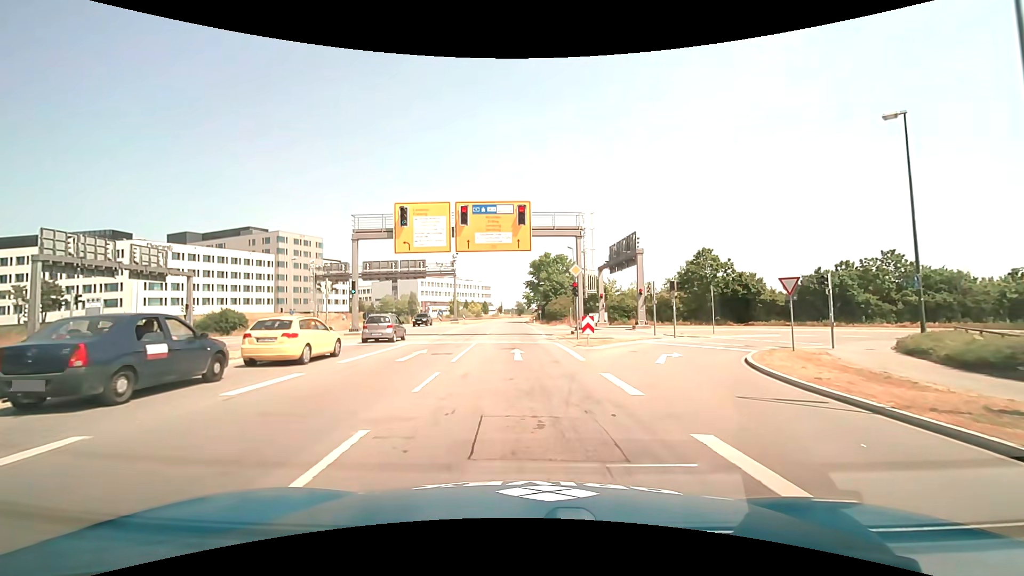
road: primary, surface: asphalt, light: Day
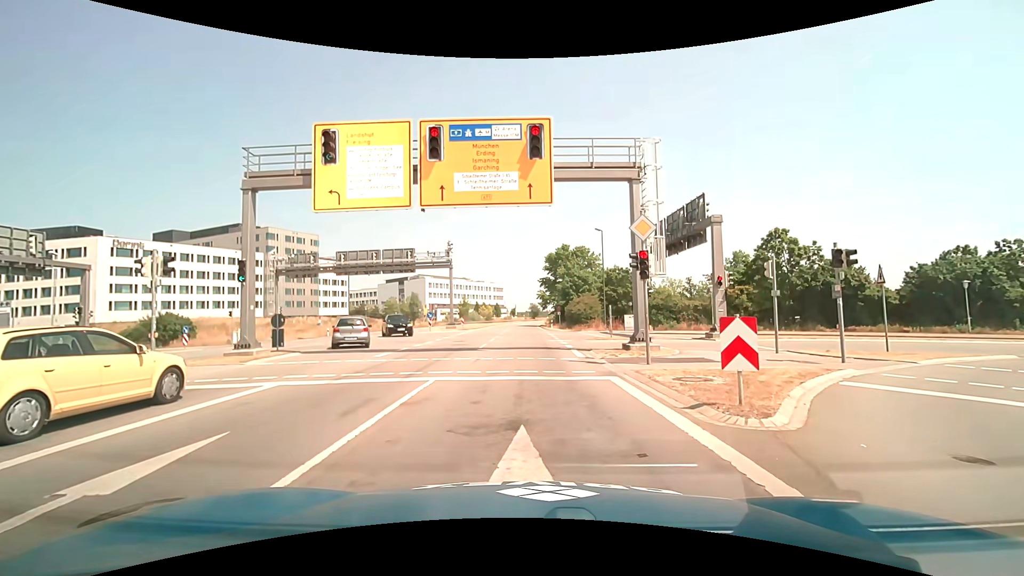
(-0.2, +13.7) m; -2°
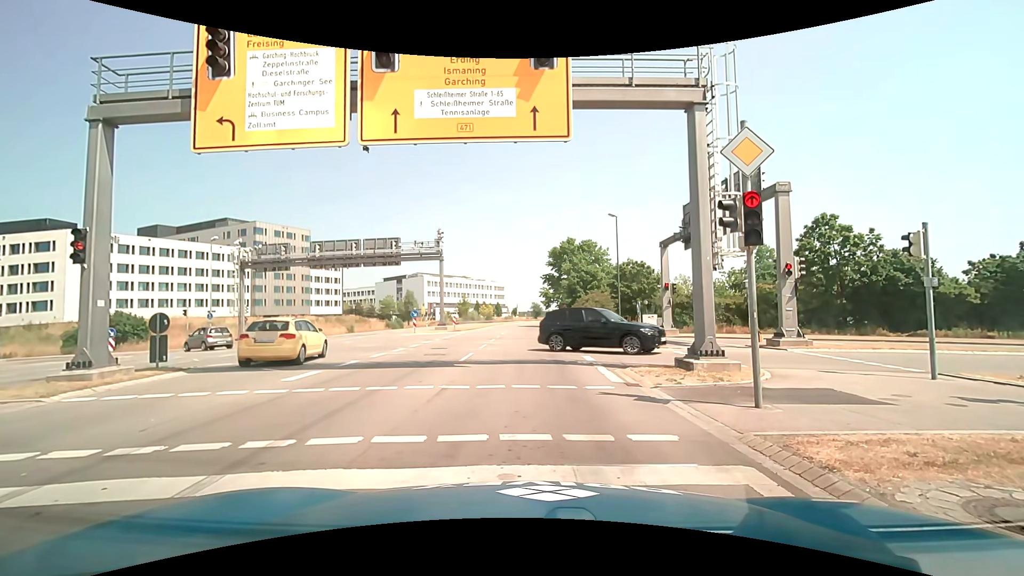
(0.0, +6.4) m; 0°
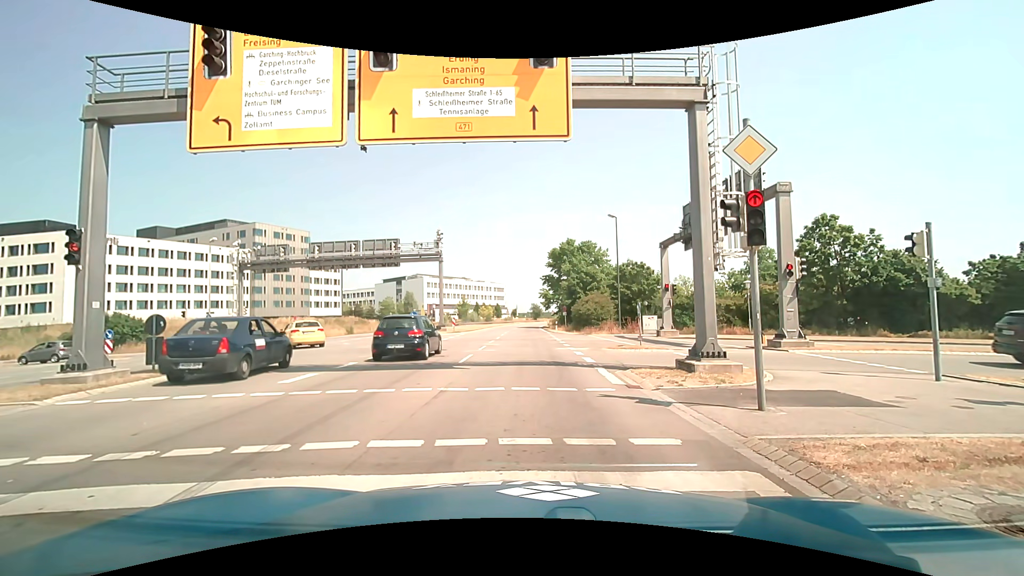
(0.0, +0.2) m; 0°
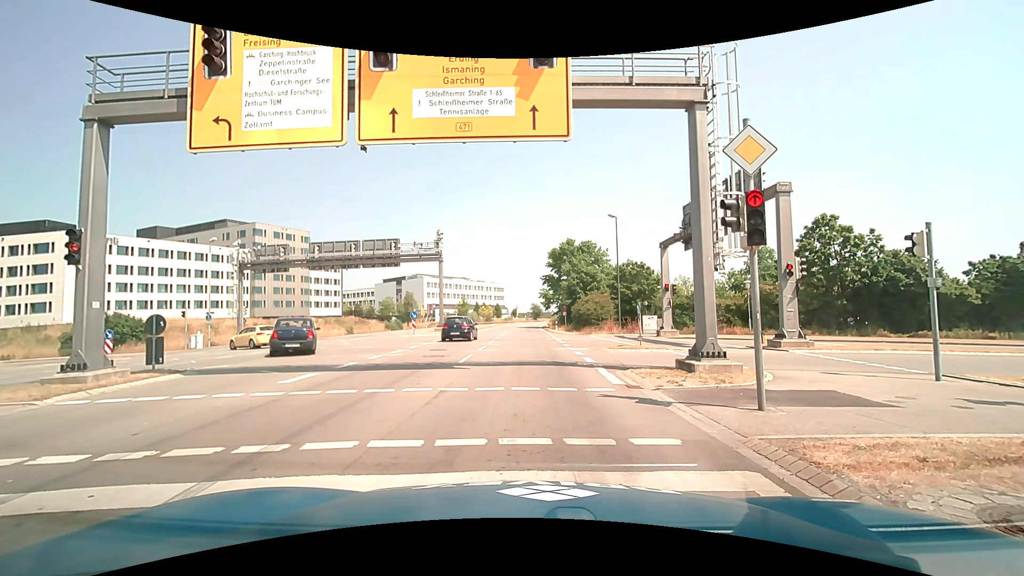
(0.0, 0.0) m; 0°
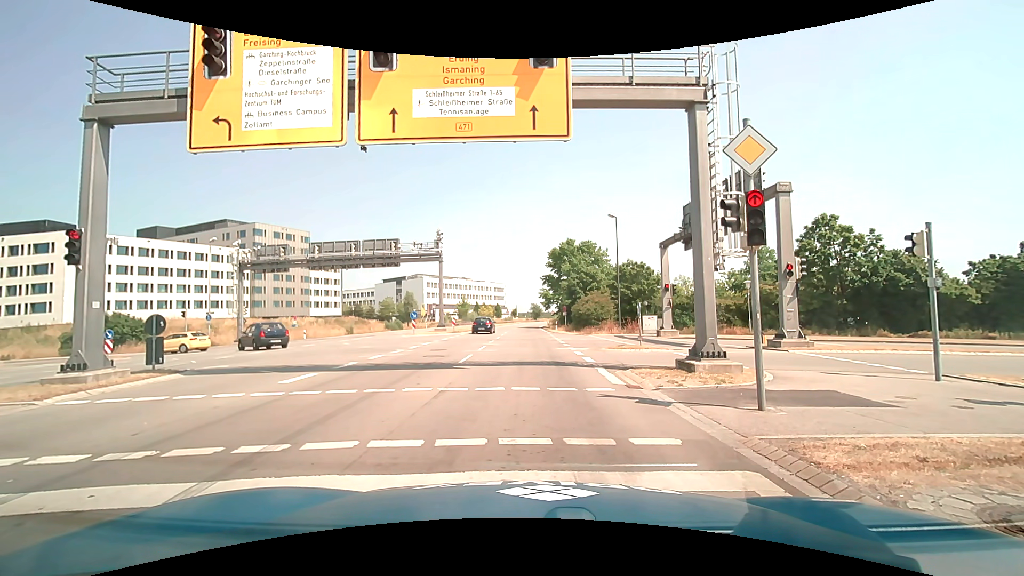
(0.0, 0.0) m; 0°
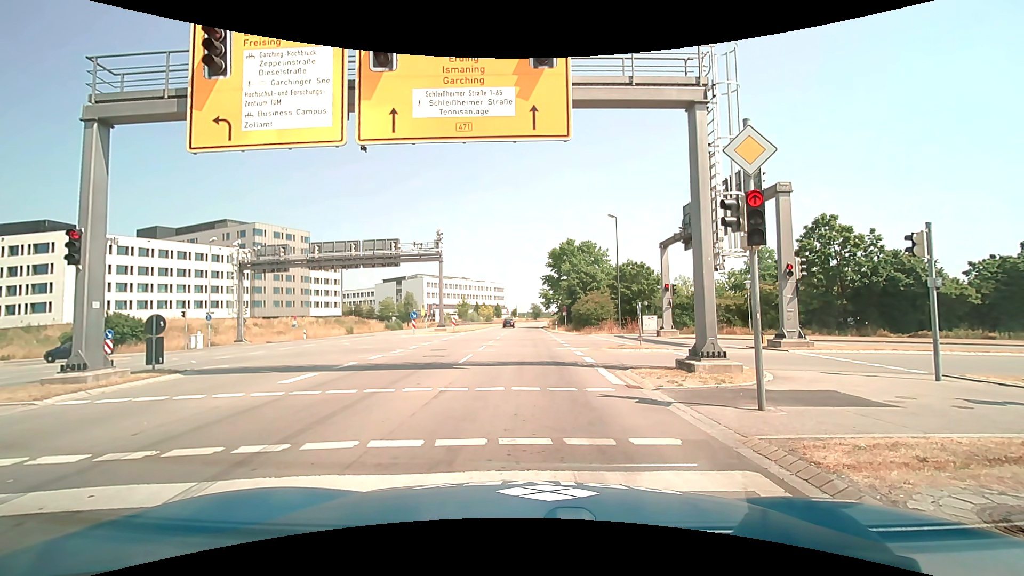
(0.0, 0.0) m; 0°
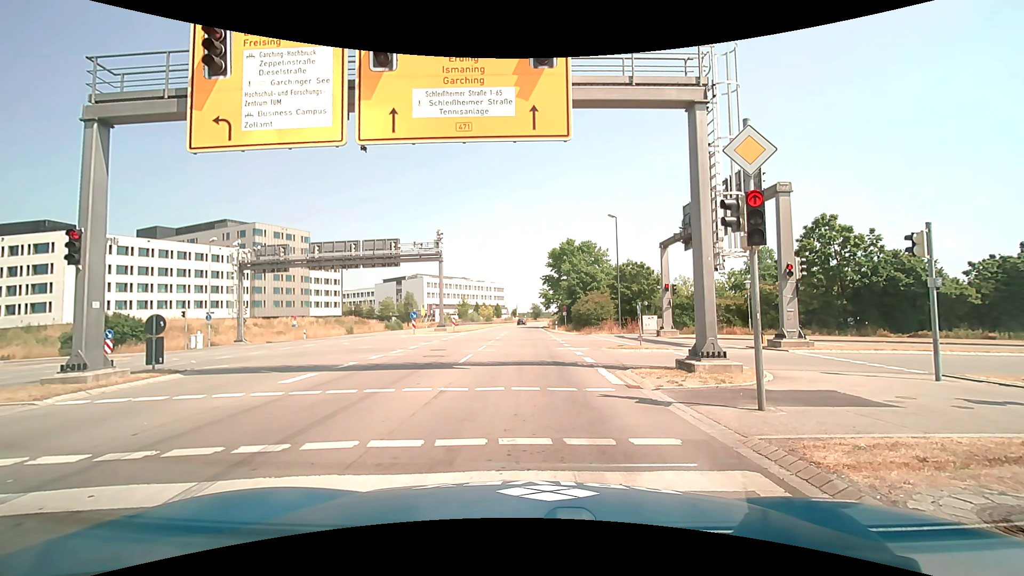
(0.0, 0.0) m; 0°
